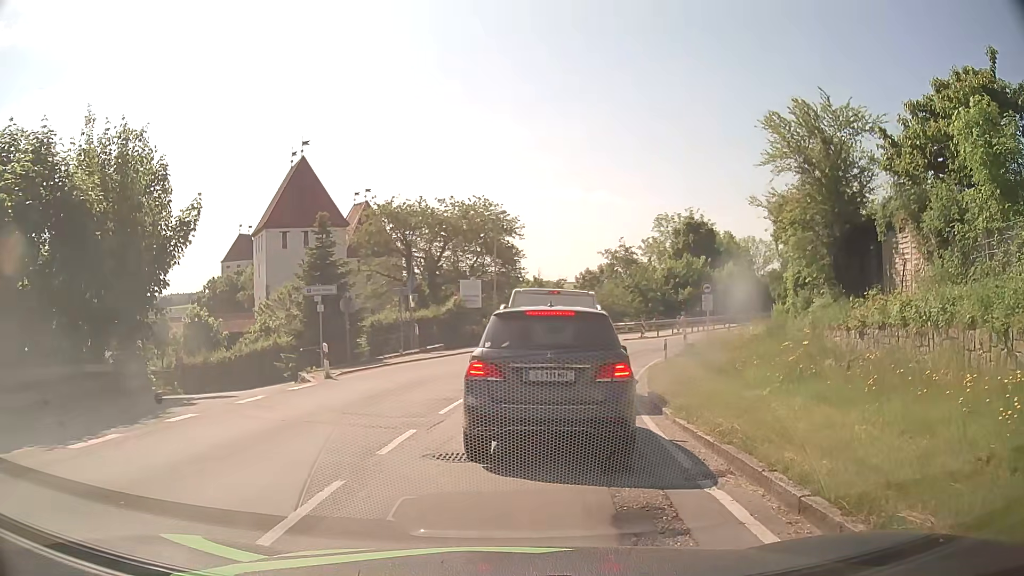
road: secondary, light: Day
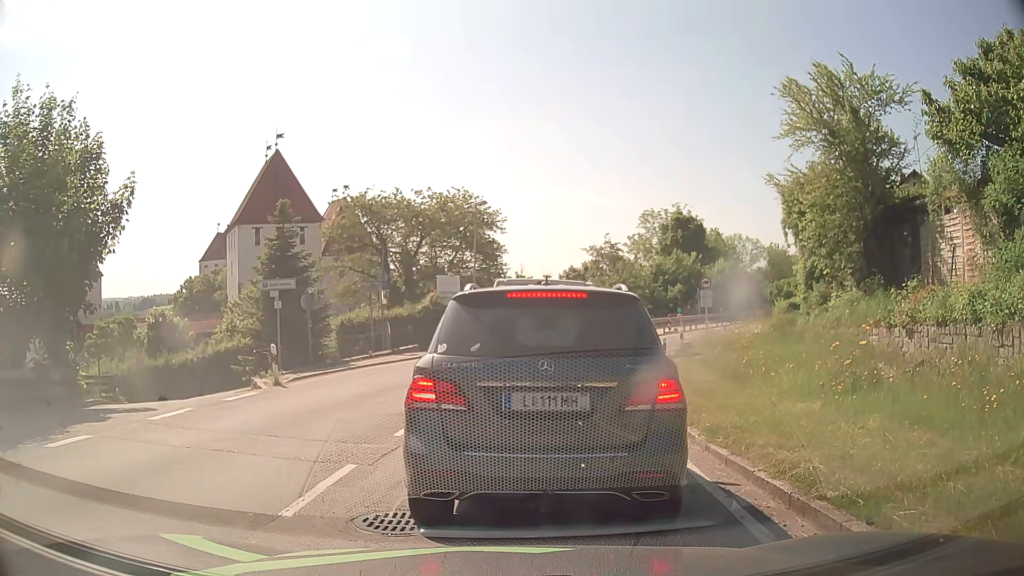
(0.0, +2.7) m; +1°
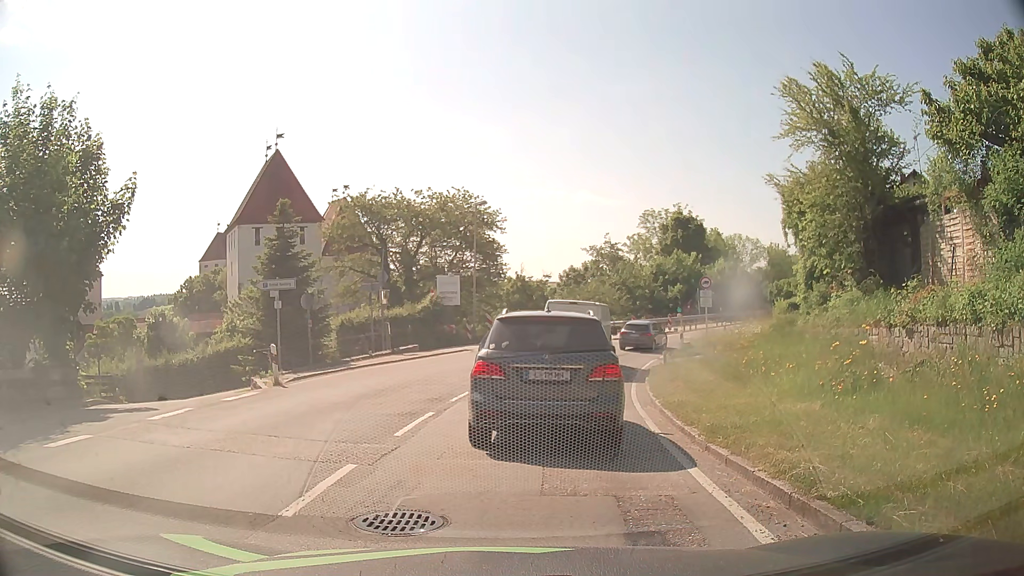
(0.0, +0.1) m; 0°
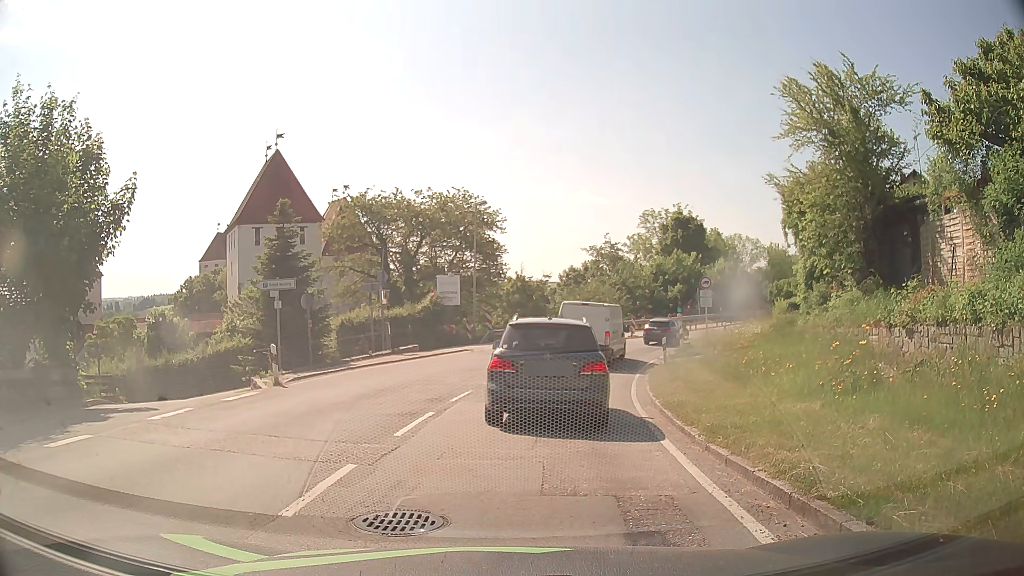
(0.0, 0.0) m; 0°
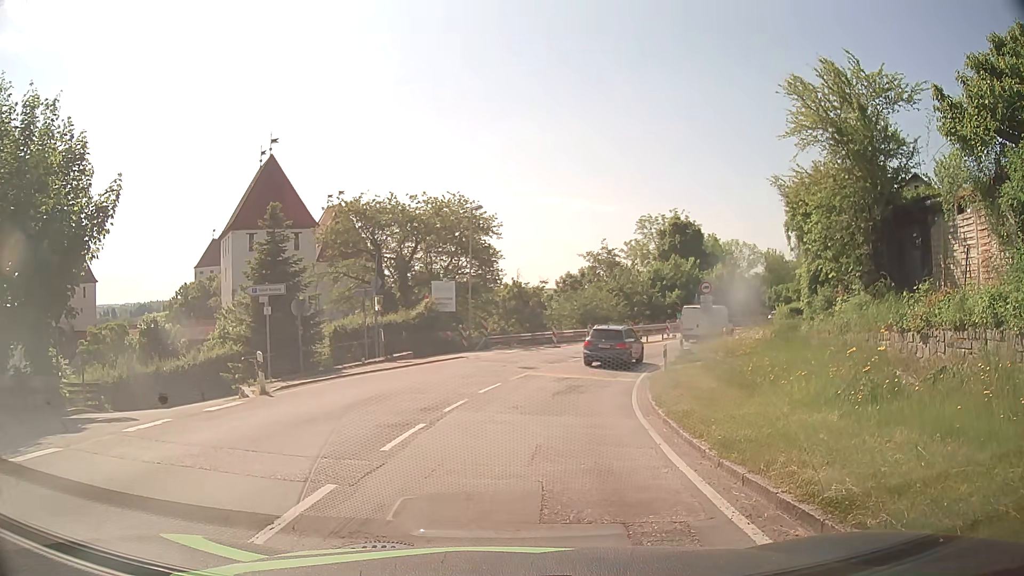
(0.0, +0.8) m; +1°
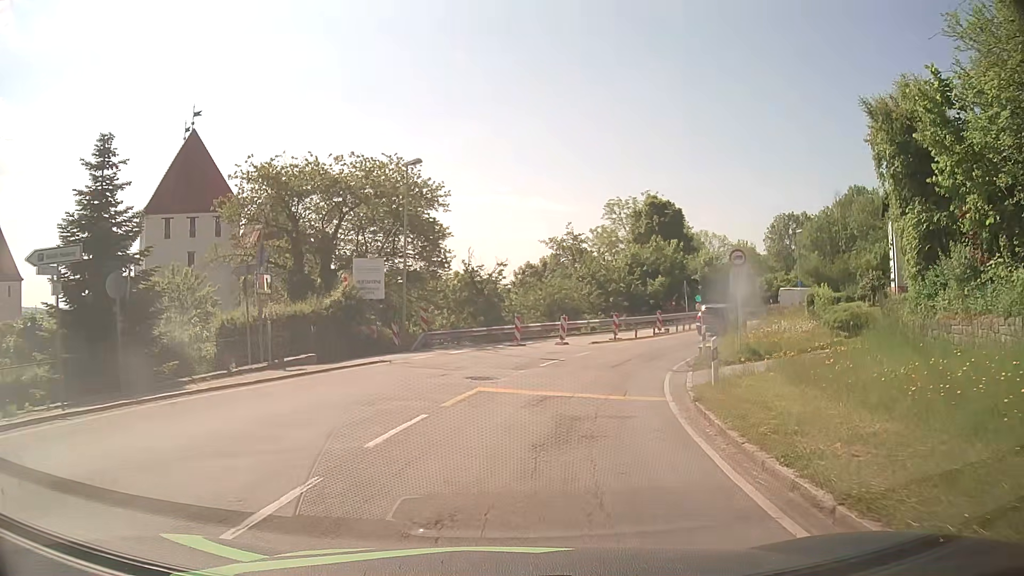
(+0.2, +10.5) m; +2°
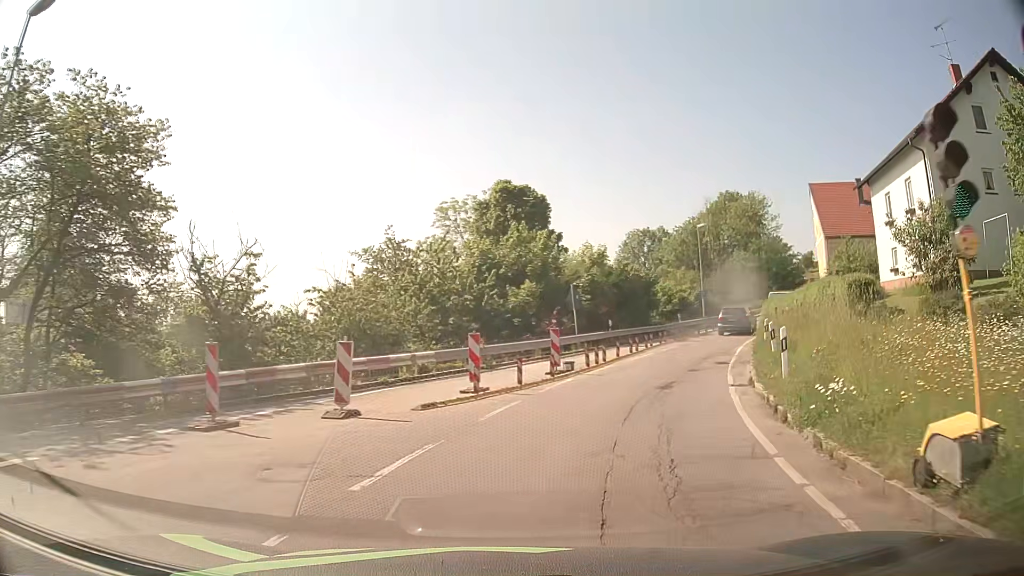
(+2.4, +19.1) m; +15°
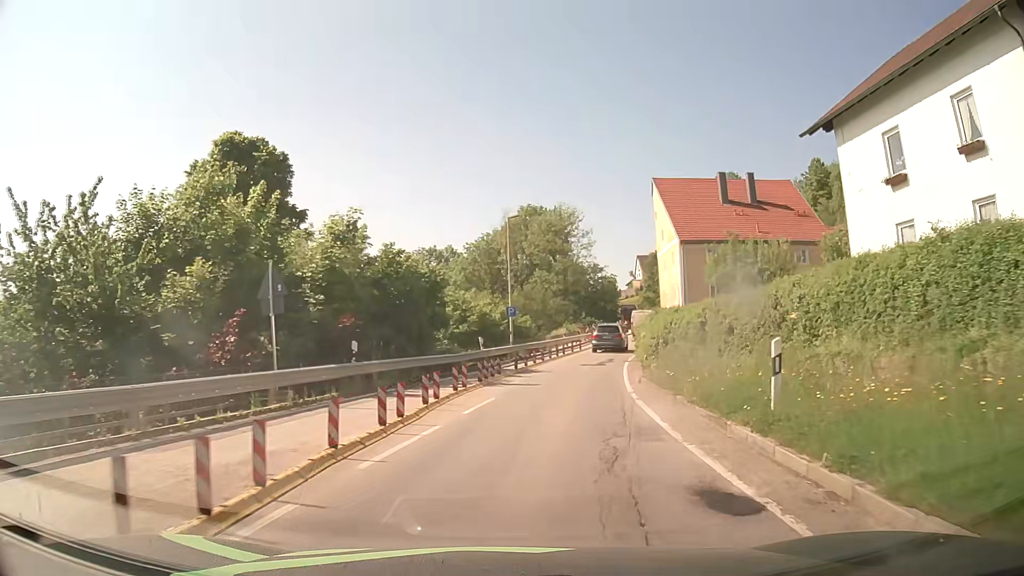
(+2.8, +16.2) m; +19°
(0, +10) (+1, +20) (+3, +30) (+5, +40) (+7, +49) (+10, +59) (+13, +68) (+16, +78) (+19, +88) (+21, +97) m
